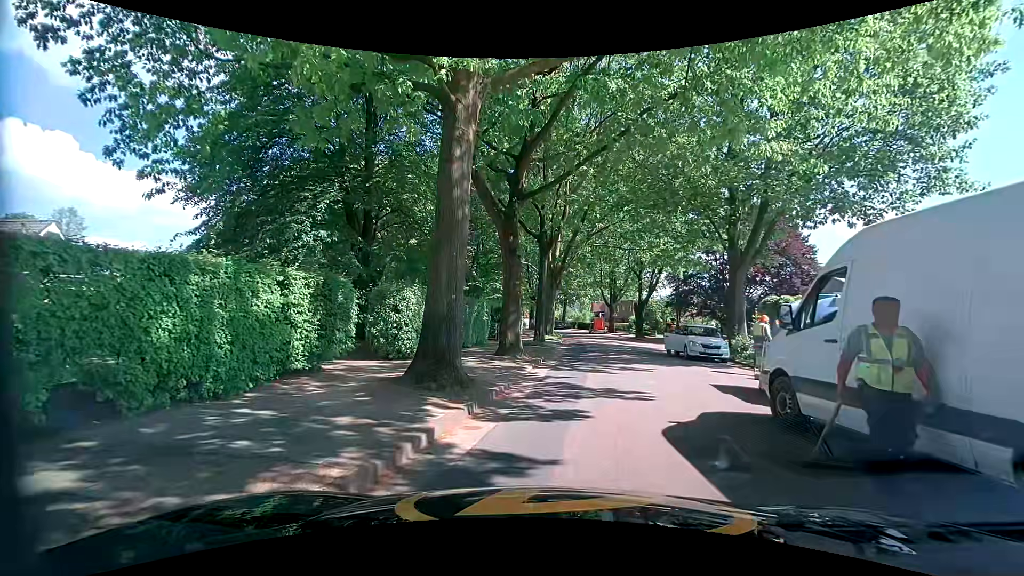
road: tertiary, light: Day
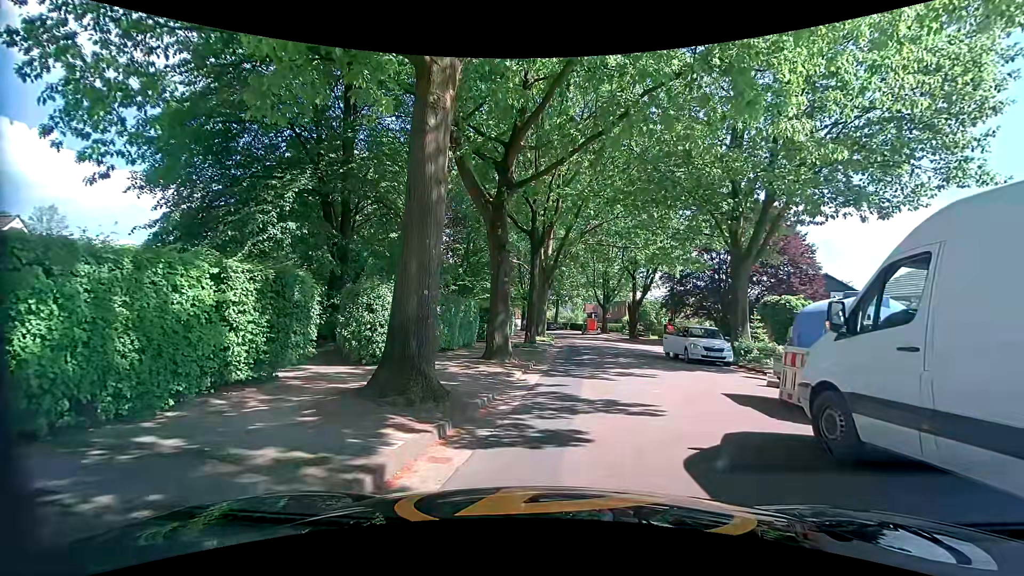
(0.0, +1.4) m; 0°
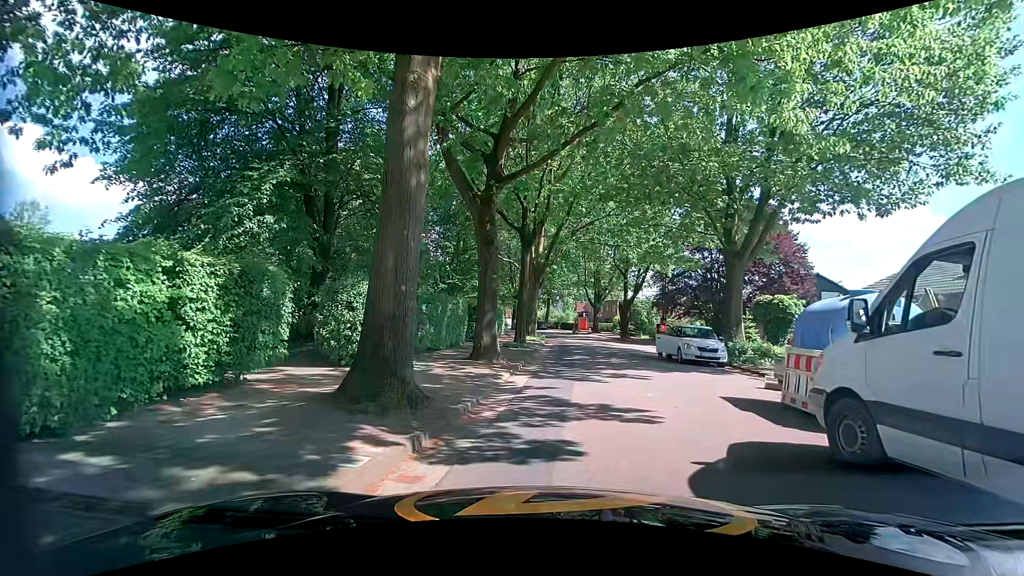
(0.0, +0.6) m; 0°
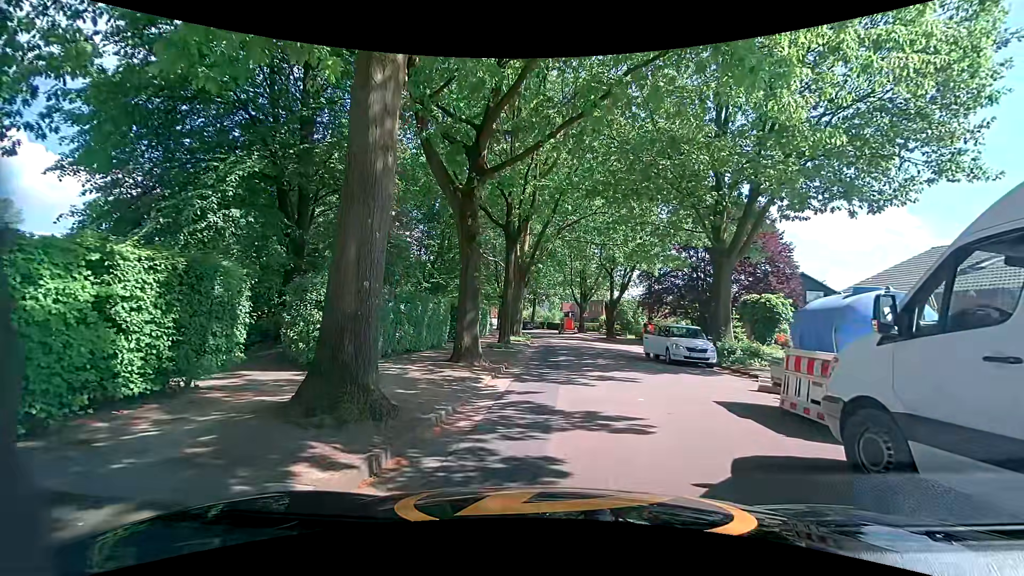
(0.0, +0.7) m; 0°
